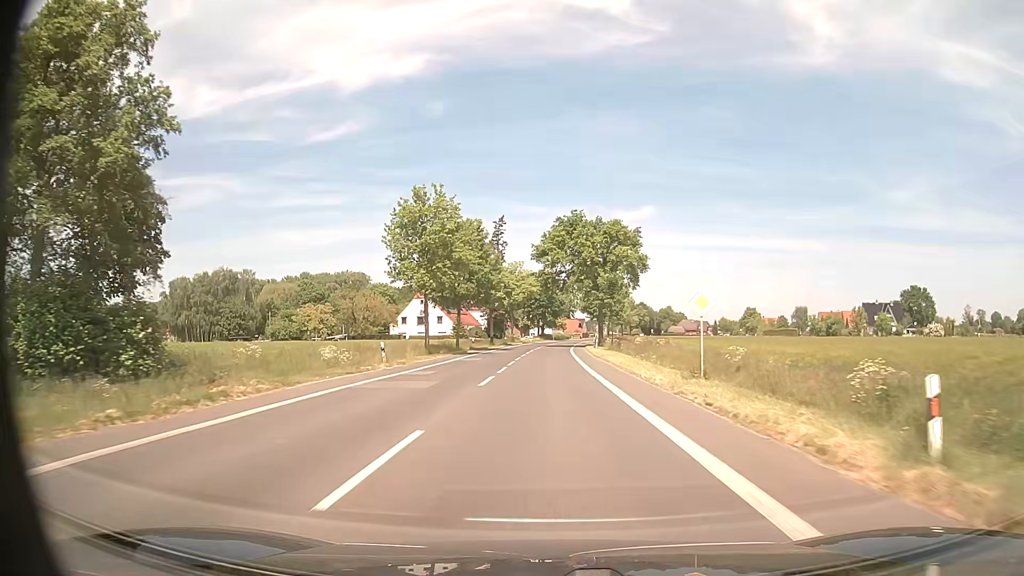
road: tertiary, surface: asphalt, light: Day
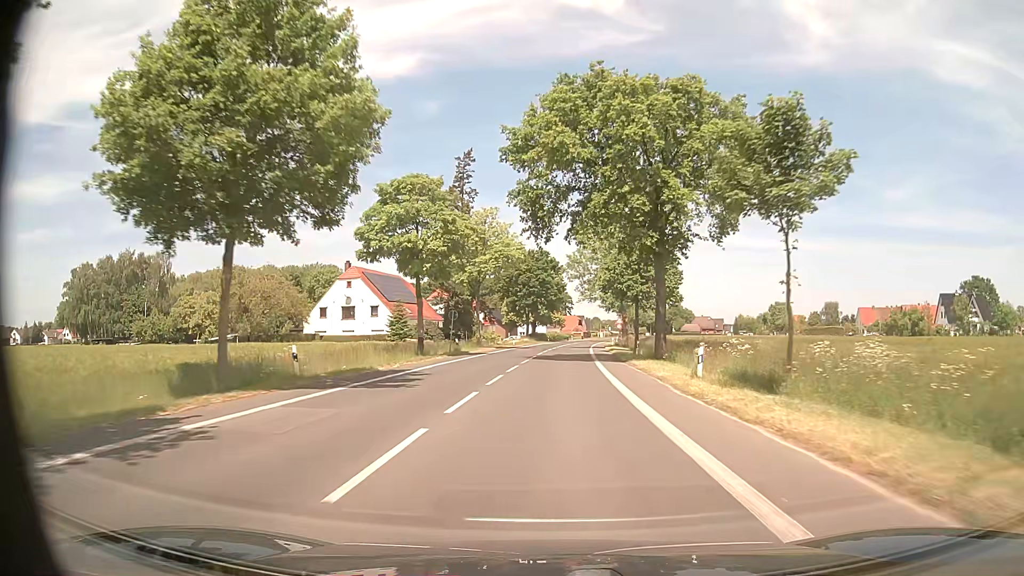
(+0.2, +44.2) m; 0°
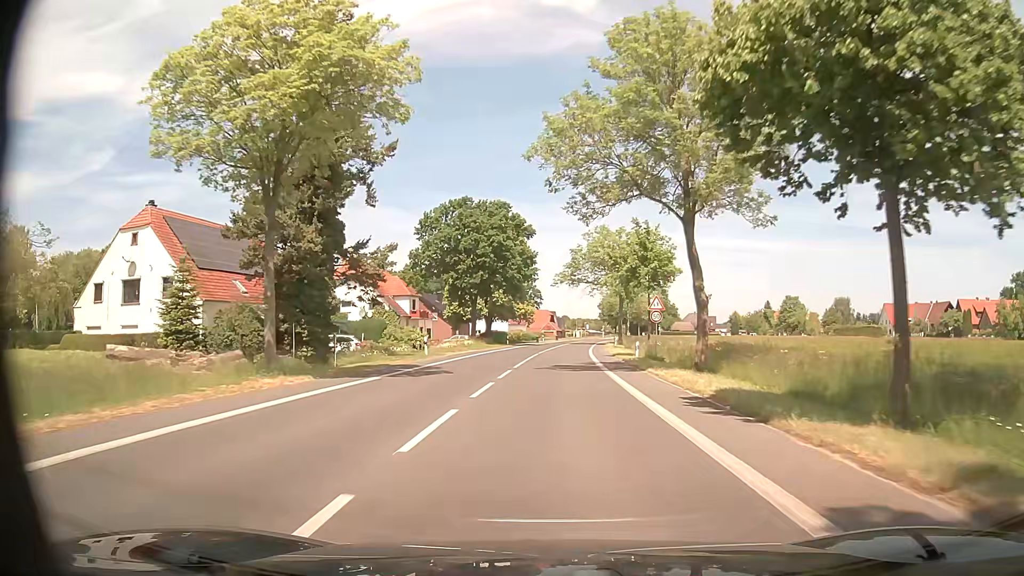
(+0.9, +41.3) m; +3°
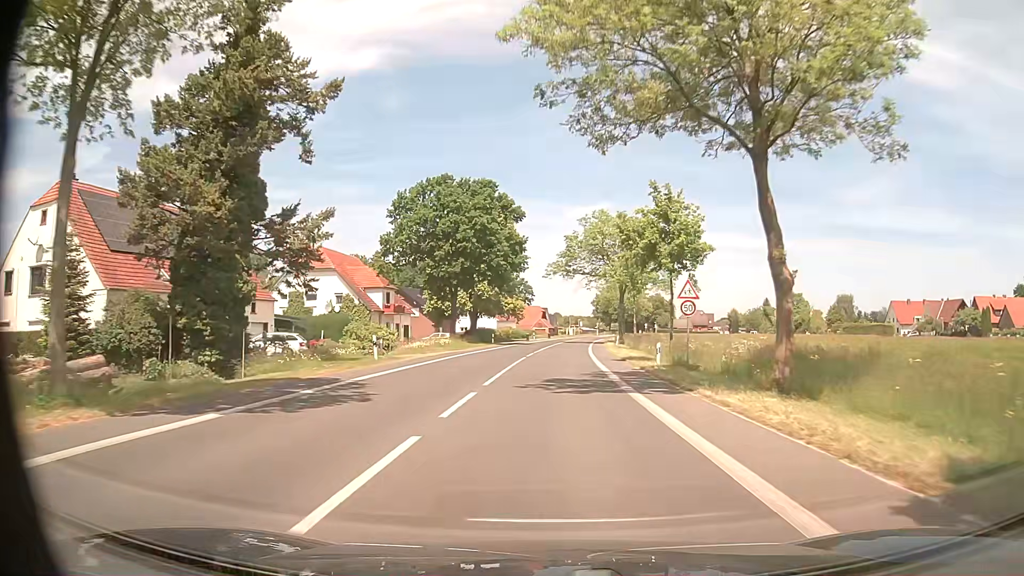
(0.0, +9.3) m; +1°
(0, +10) (0, +20) (+1, +30) (+1, +40) (+1, +50) (+2, +60) (+3, +70) (+4, +80) (+5, +90) (+6, +100) m
